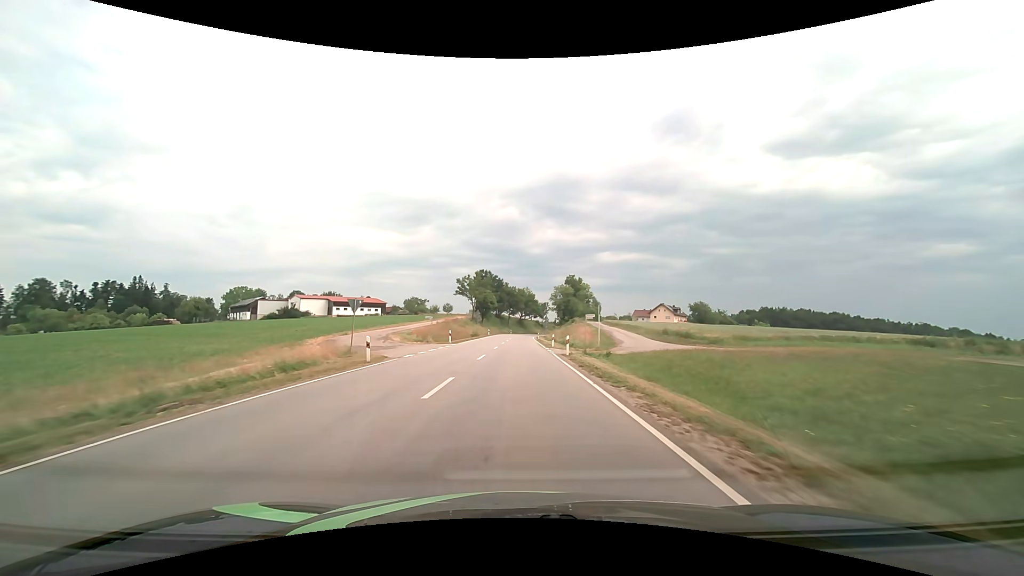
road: secondary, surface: asphalt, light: Day
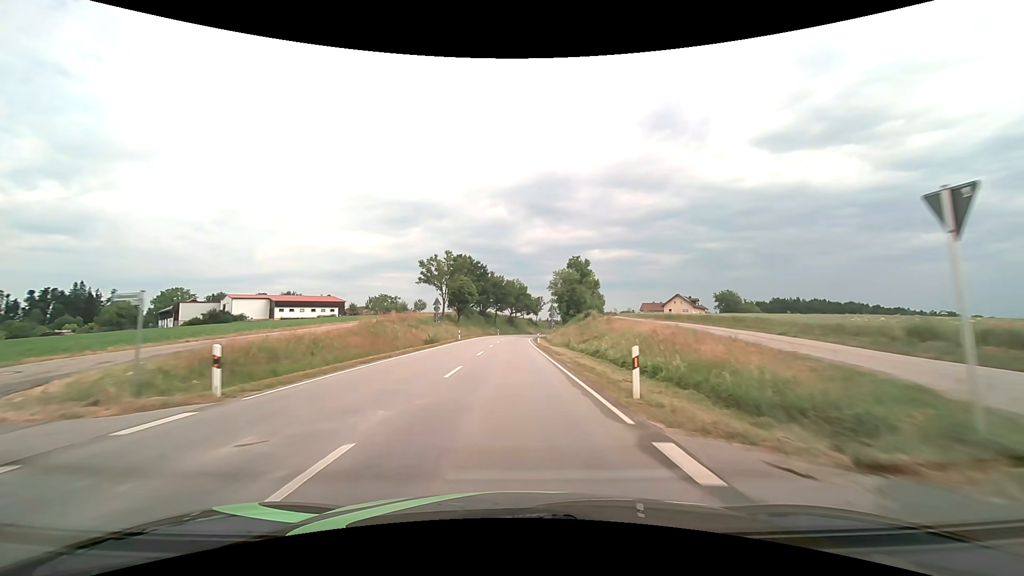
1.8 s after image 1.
(+0.3, +31.7) m; +1°
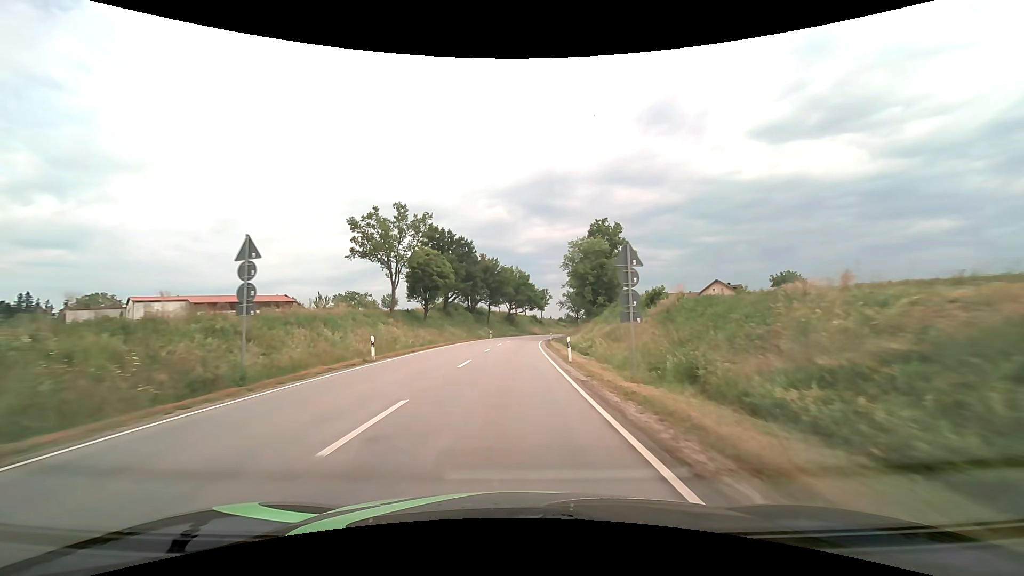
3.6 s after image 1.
(0.0, +32.6) m; 0°
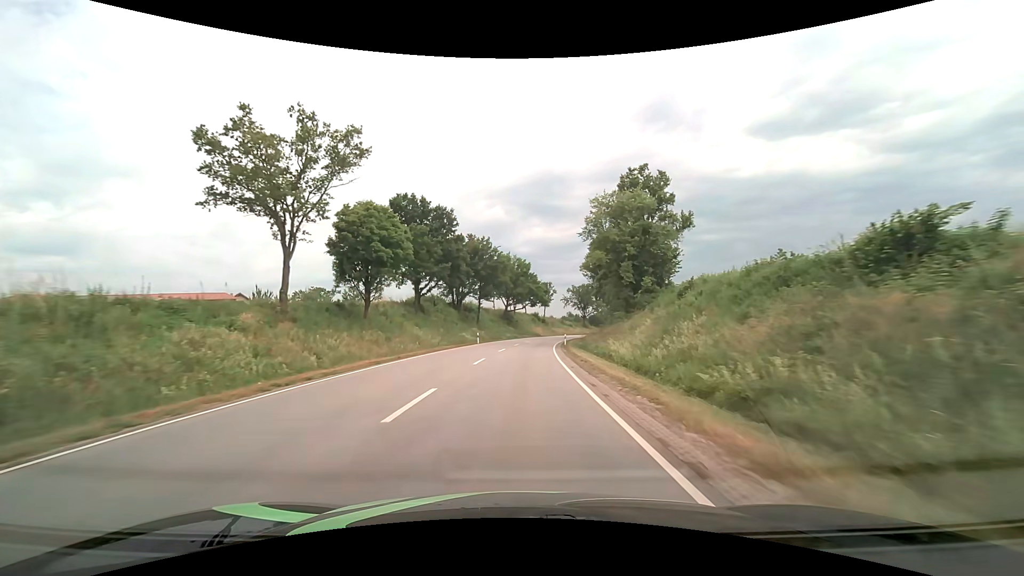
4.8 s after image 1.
(-0.1, +22.2) m; 0°
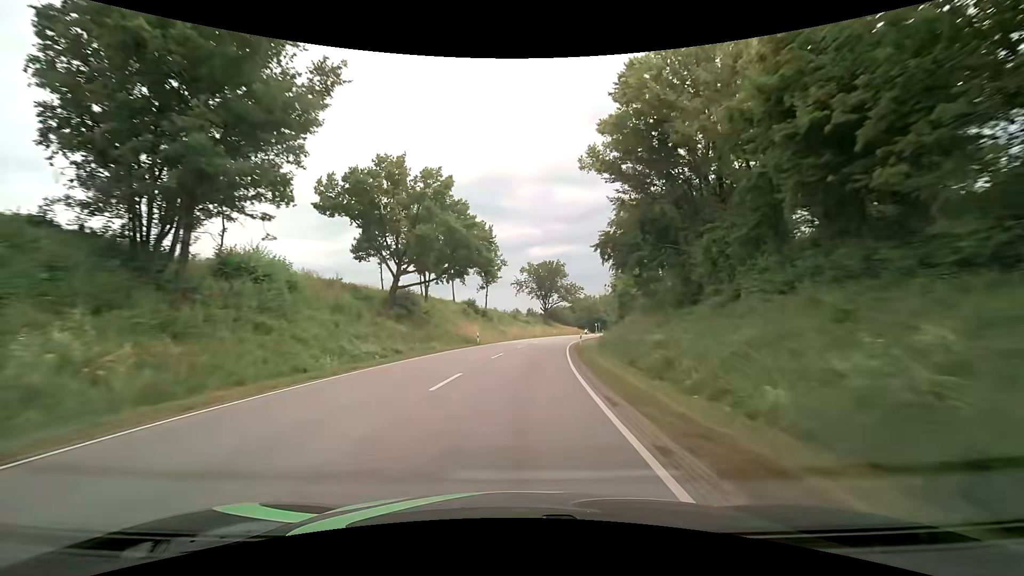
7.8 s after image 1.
(+2.9, +56.2) m; +6°
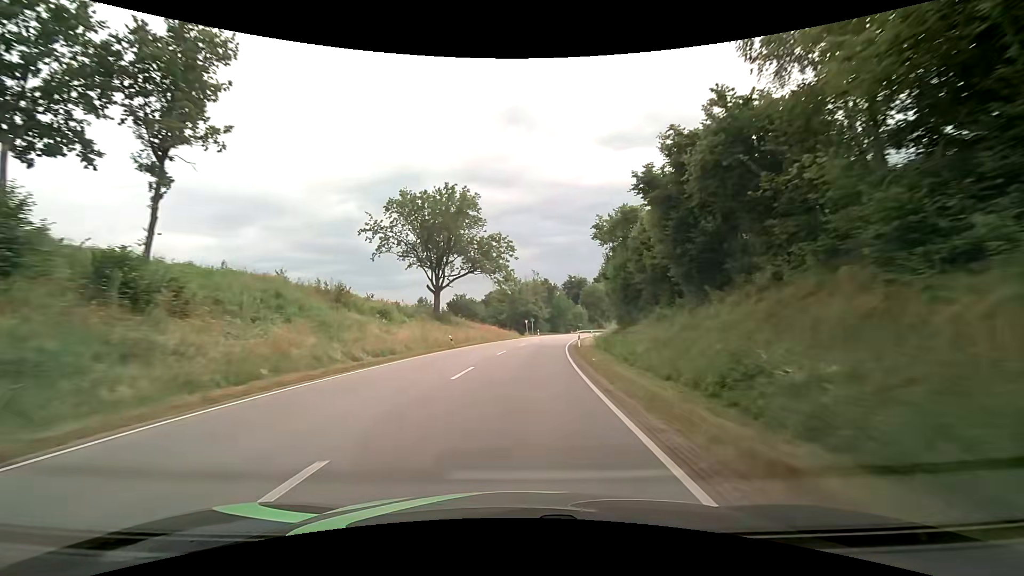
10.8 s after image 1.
(+5.1, +57.3) m; +10°
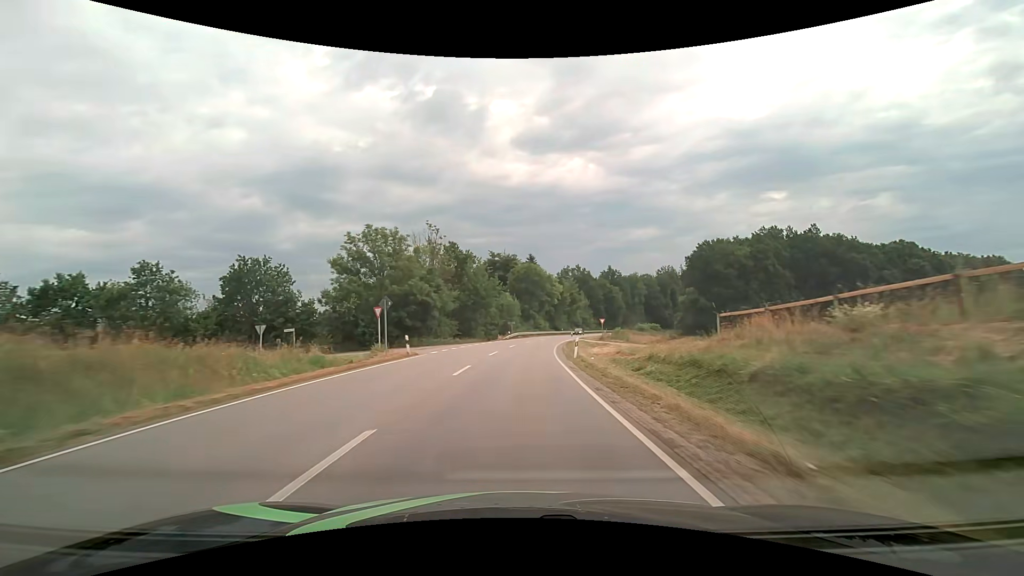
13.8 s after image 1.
(+4.8, +57.9) m; +10°
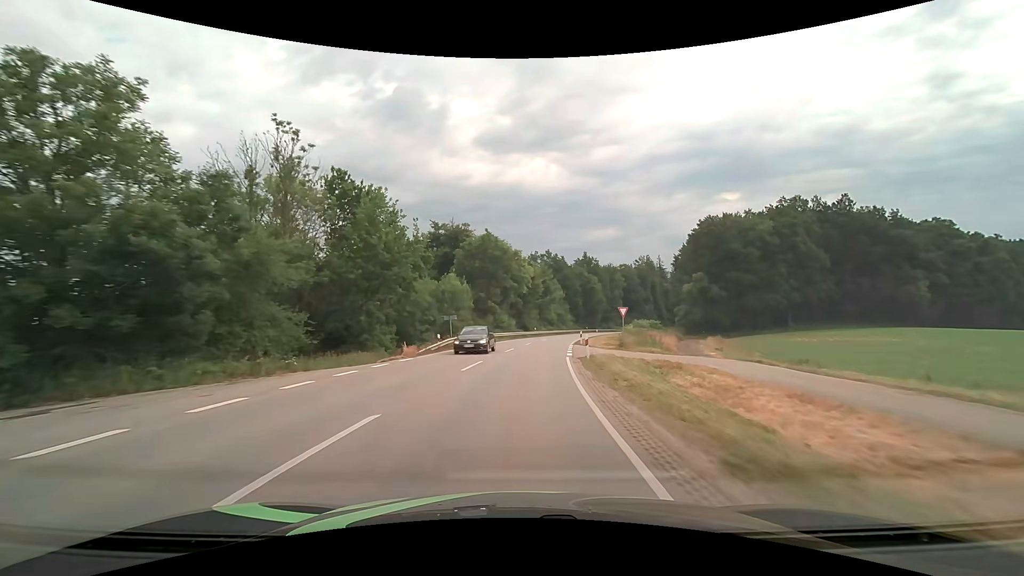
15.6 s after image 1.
(+1.2, +34.5) m; +4°
(0, +10) (+1, +20) (+2, +30) (+3, +40) (+4, +50) (+6, +60) (+8, +69) (+10, +79) (+13, +89) (+16, +98) m
